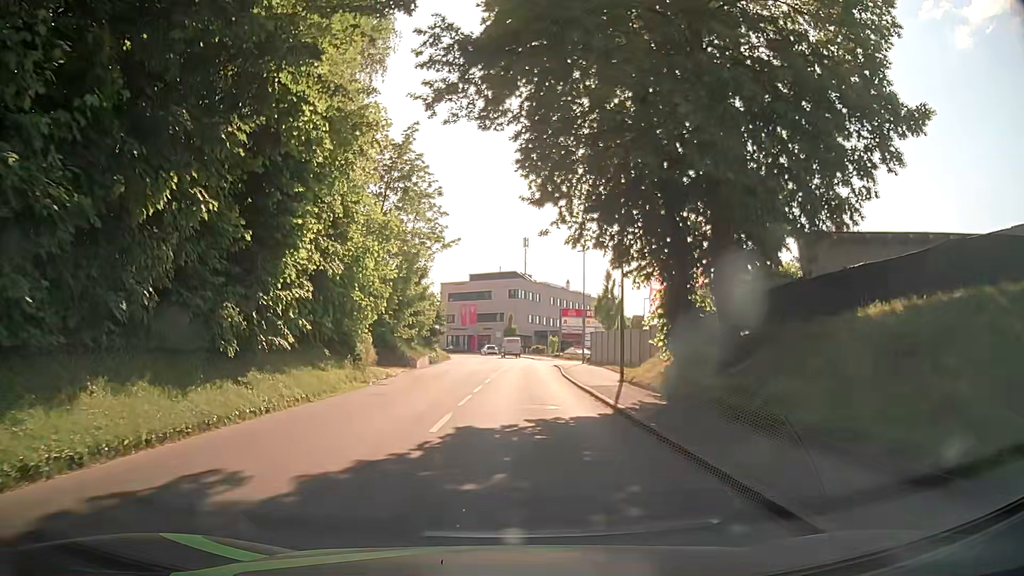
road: tertiary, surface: asphalt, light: Day
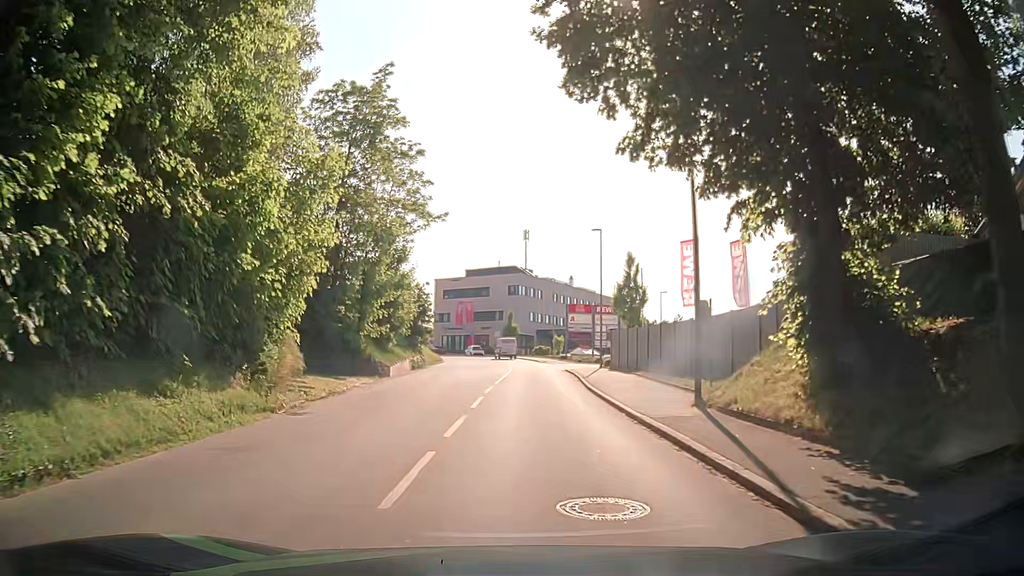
(-0.1, +9.2) m; -1°
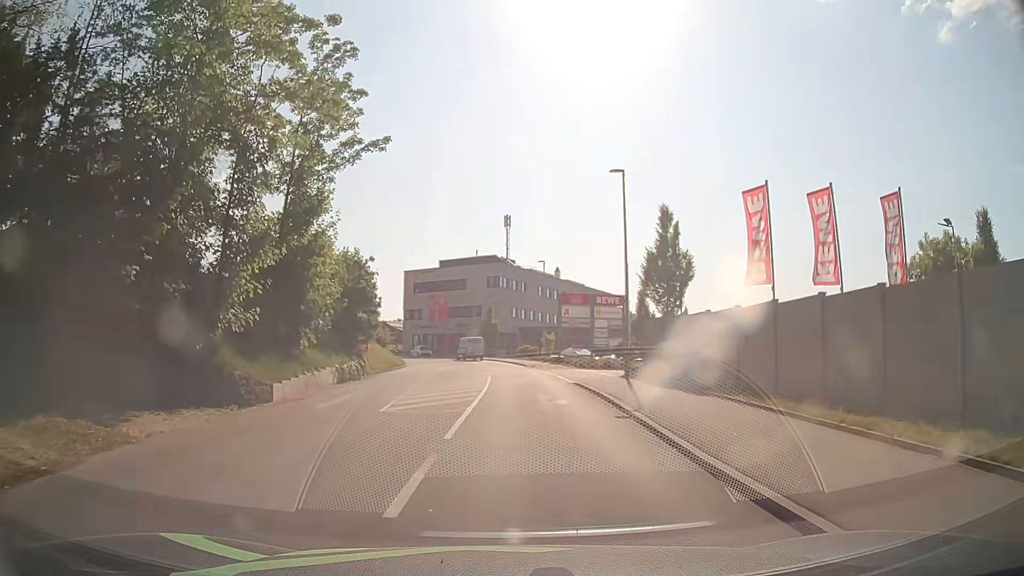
(+0.2, +13.7) m; +2°
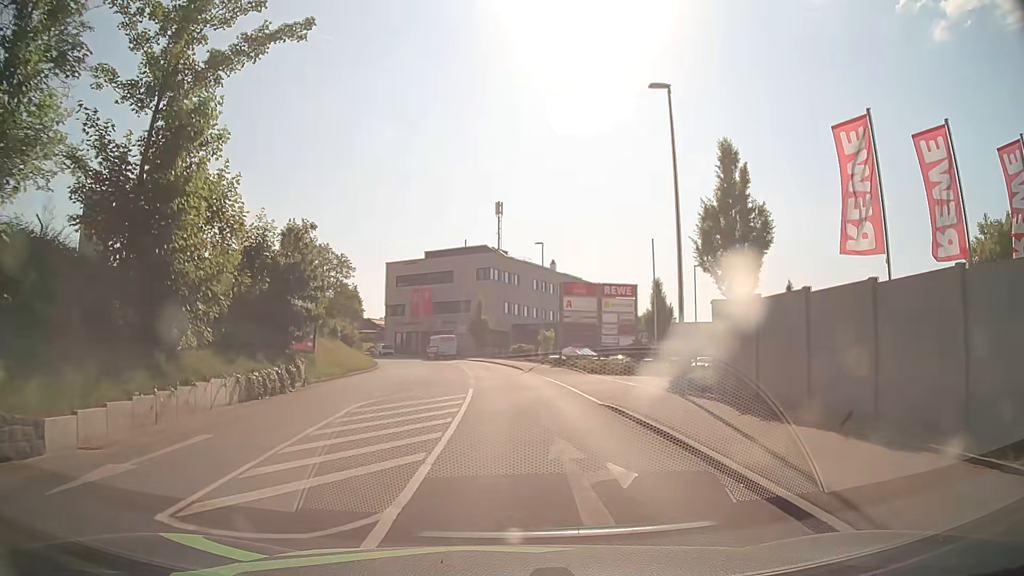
(0.0, +9.2) m; 0°
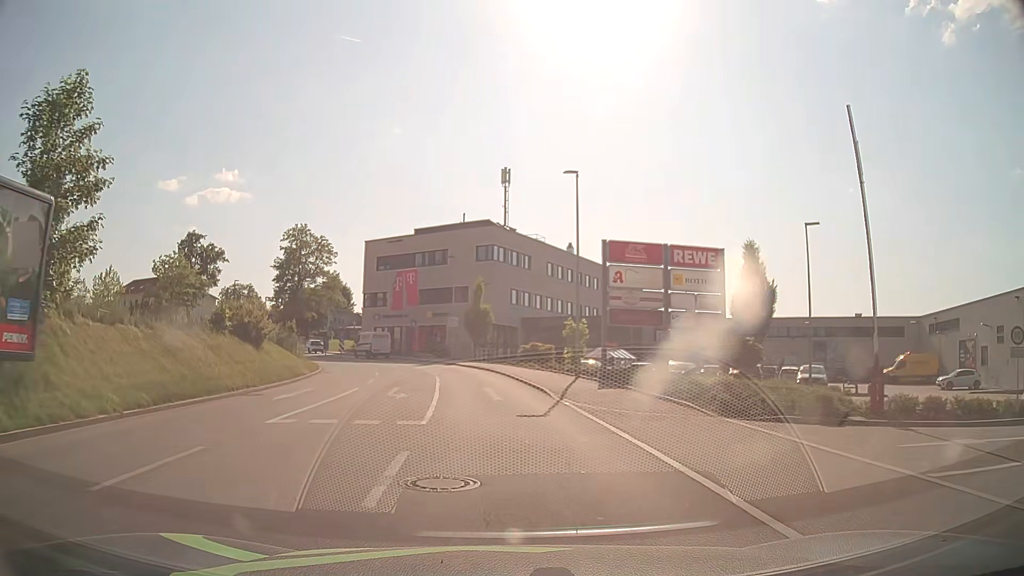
(+0.2, +19.0) m; 0°
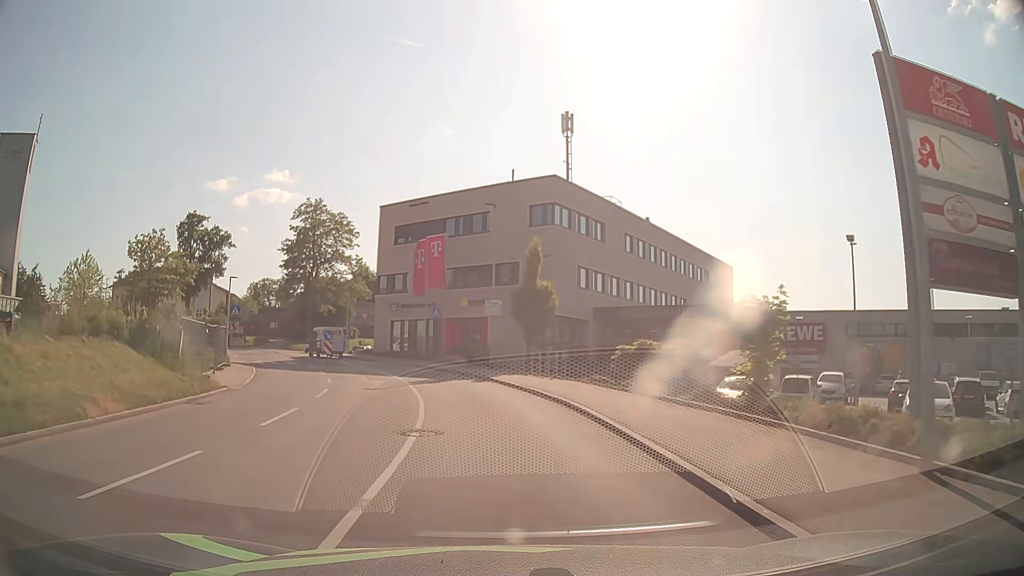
(-0.7, +20.2) m; -4°
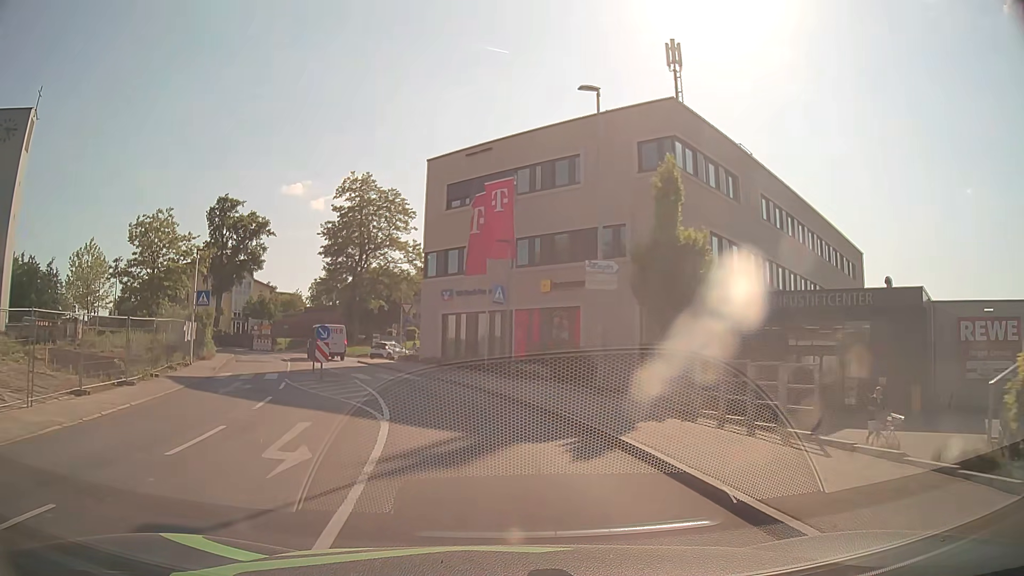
(-0.7, +15.9) m; -6°
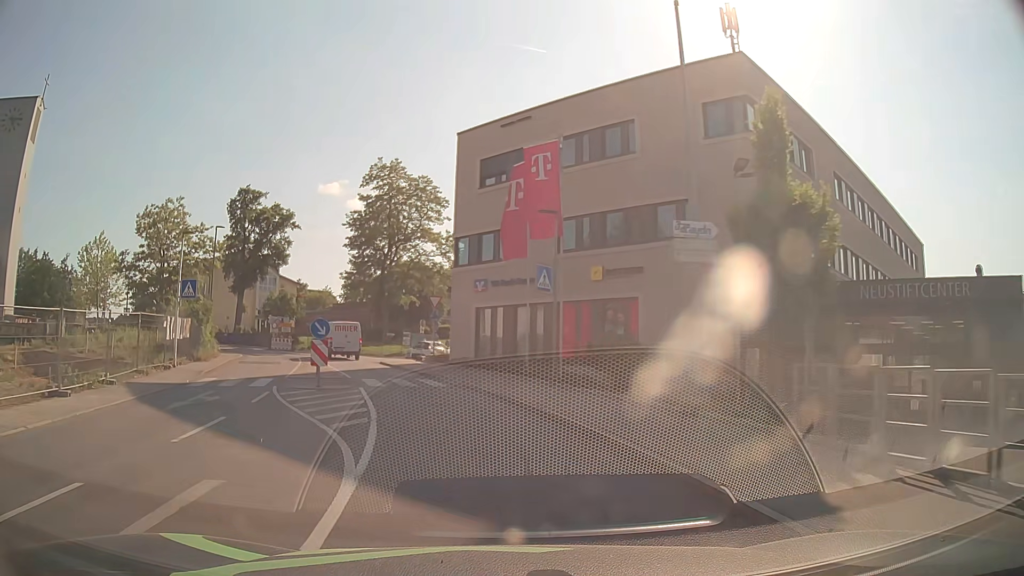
(-0.1, +5.3) m; -3°
